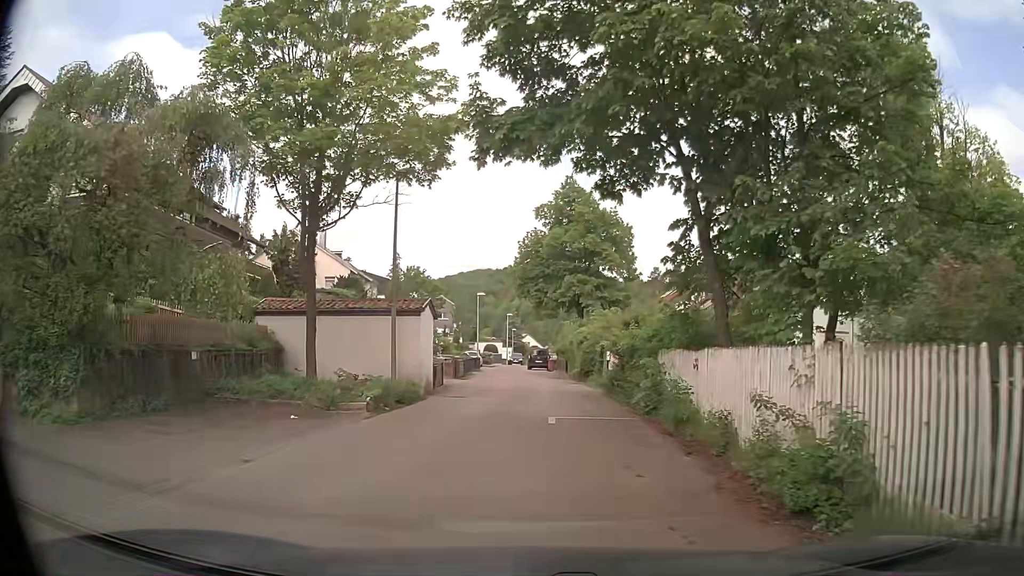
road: residential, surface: asphalt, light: Day
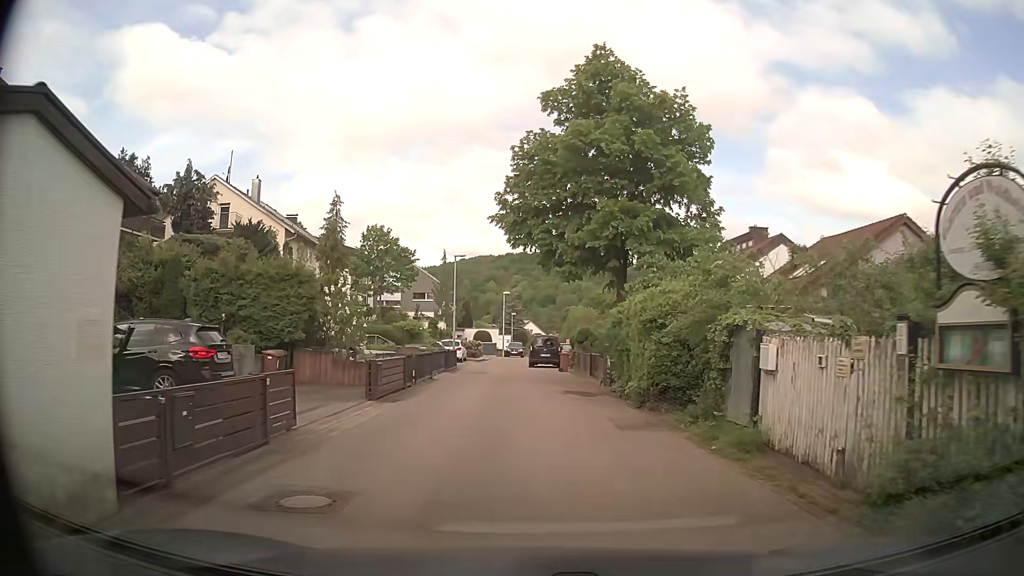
(0.0, +17.9) m; 0°
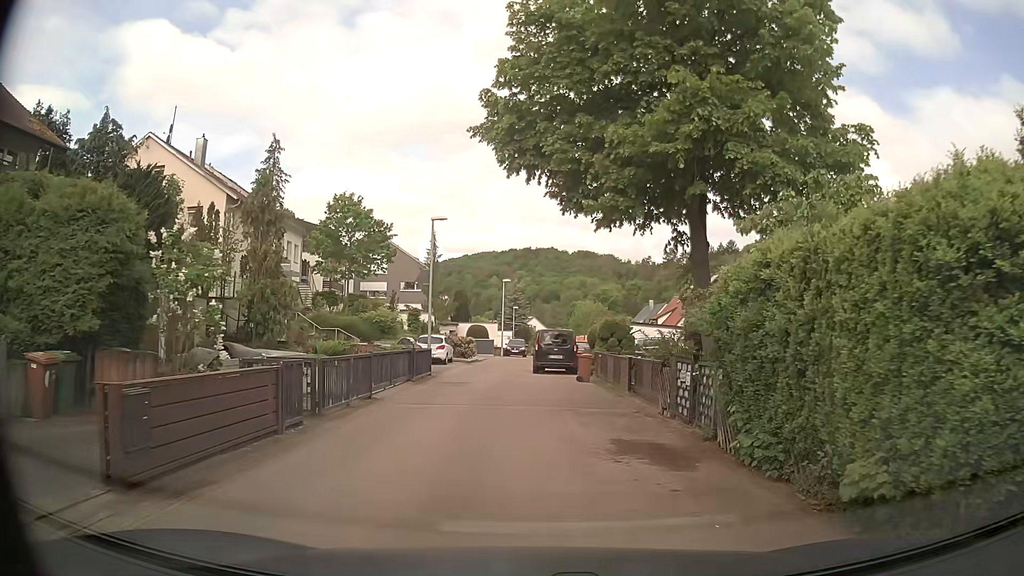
(-0.1, +10.1) m; -1°
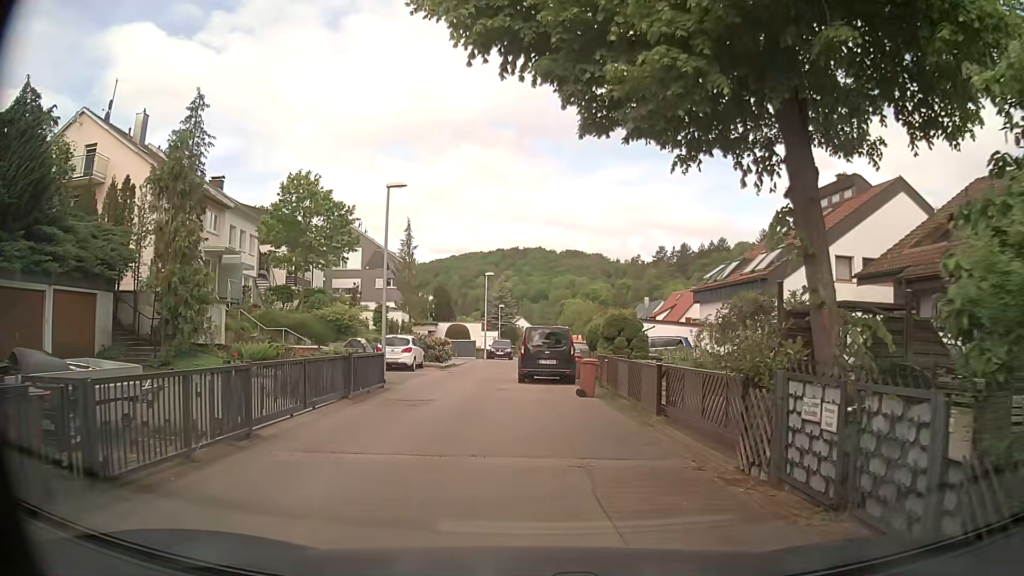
(+0.1, +6.0) m; +1°
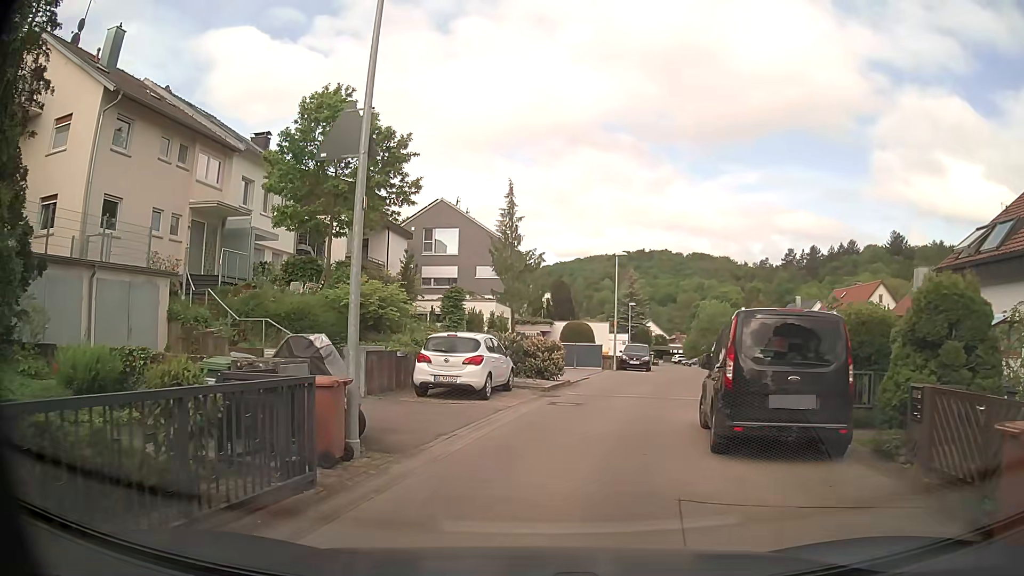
(-0.7, +13.0) m; -10°
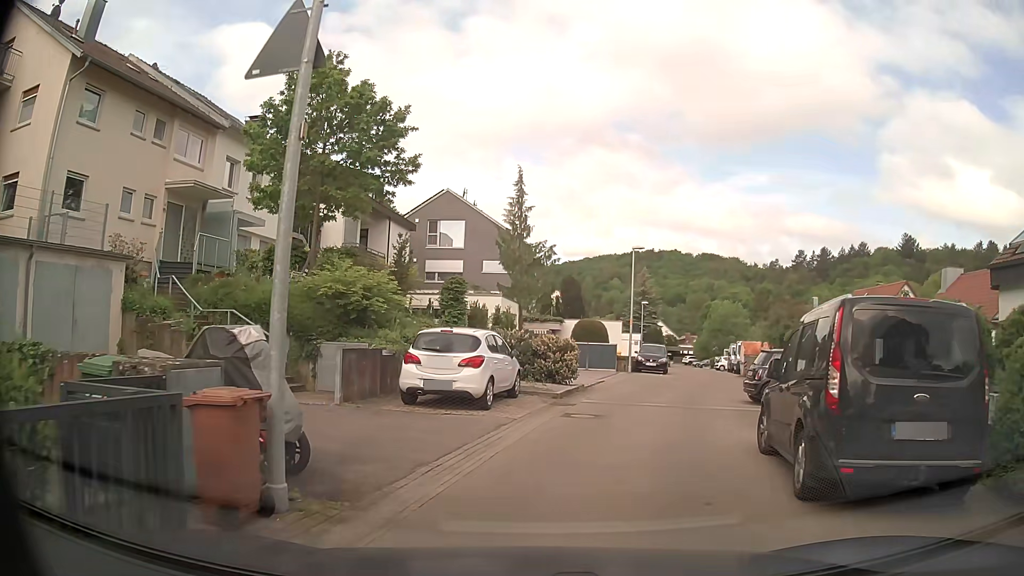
(0.0, +2.6) m; +1°
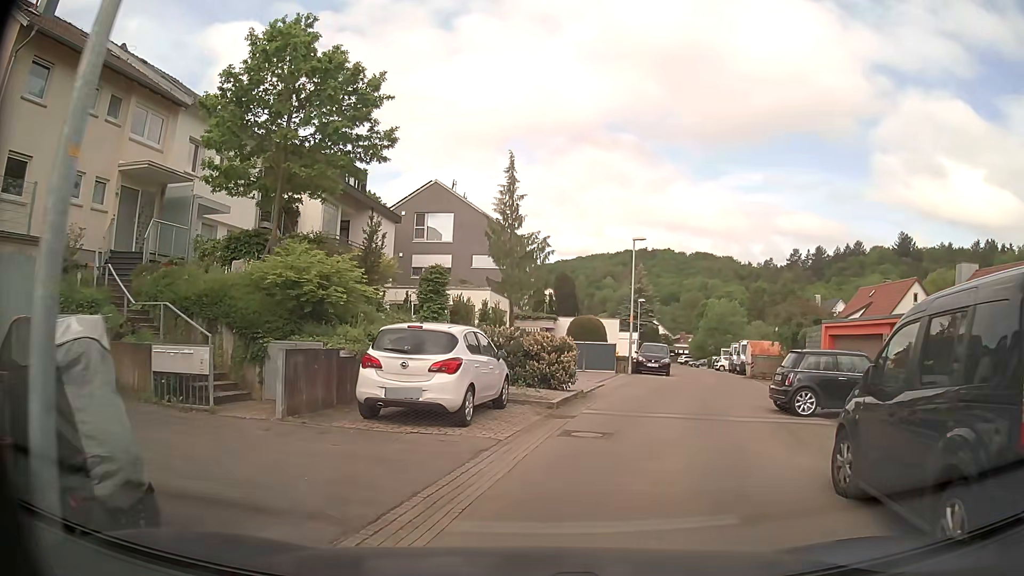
(-0.1, +2.6) m; 0°
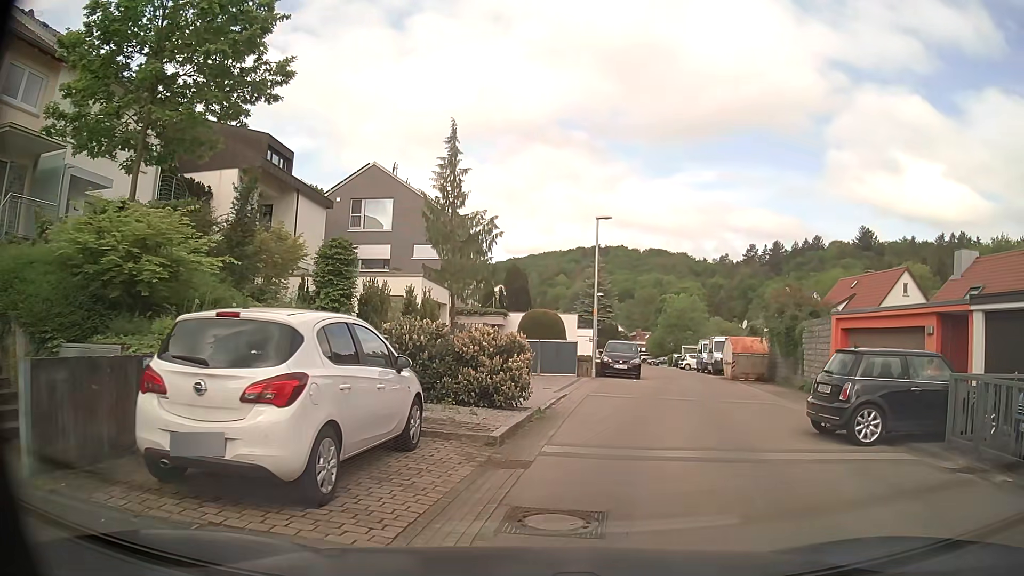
(+0.1, +4.8) m; +3°
